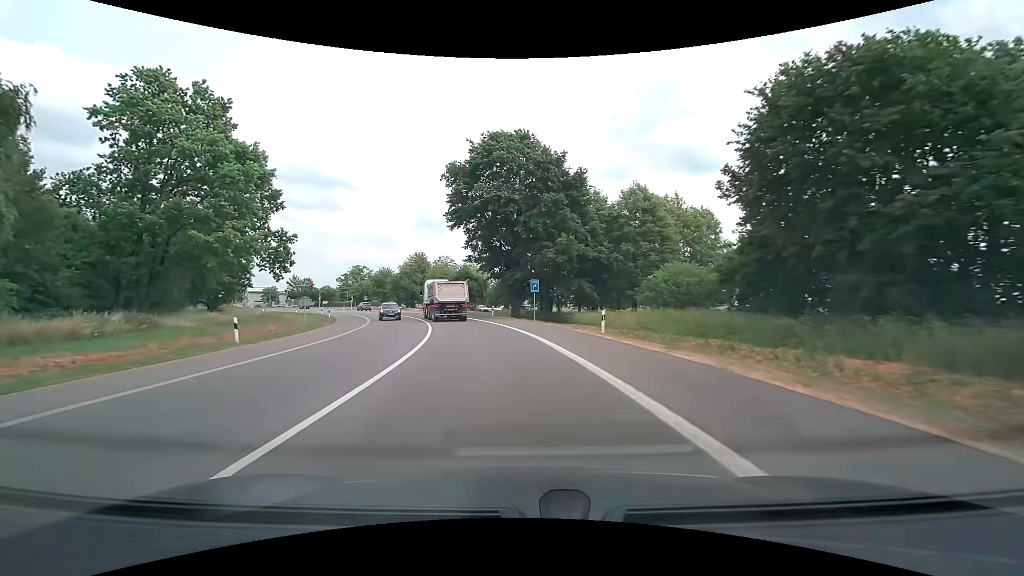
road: motorway_link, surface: asphalt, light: Day
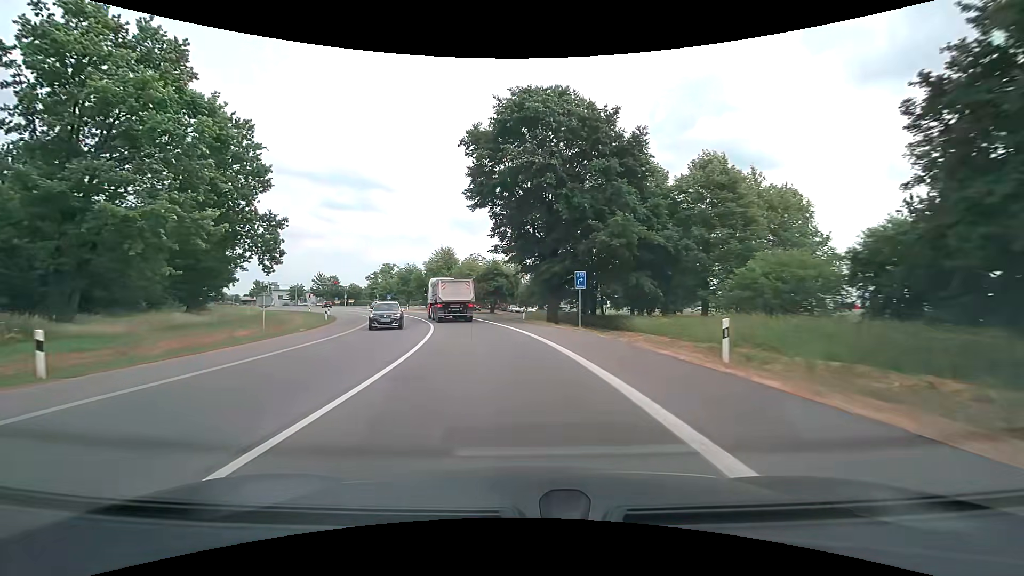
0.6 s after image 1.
(-0.4, +9.9) m; -4°
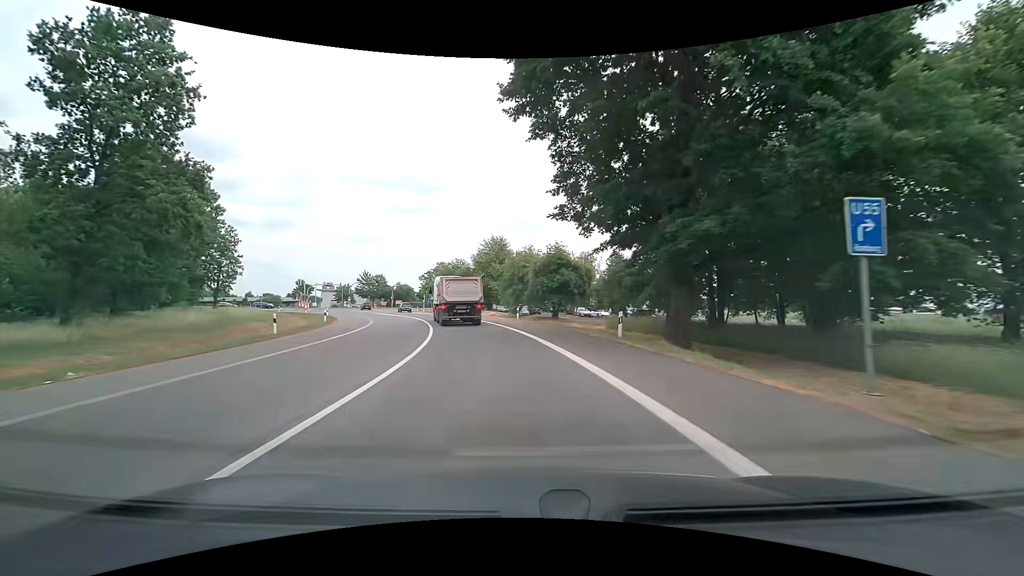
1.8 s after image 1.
(-1.1, +18.5) m; -7°
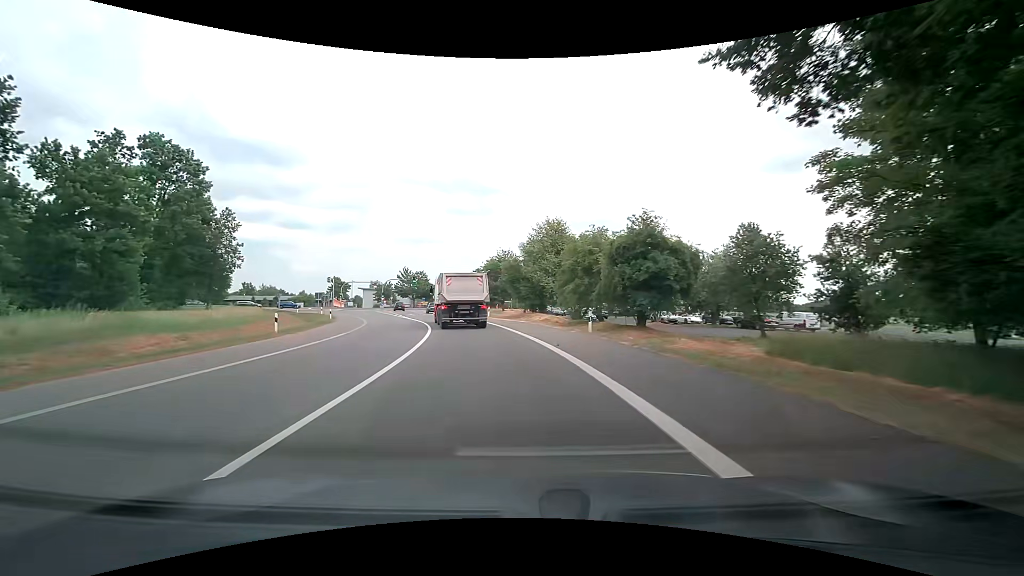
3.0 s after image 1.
(-0.9, +16.8) m; -6°
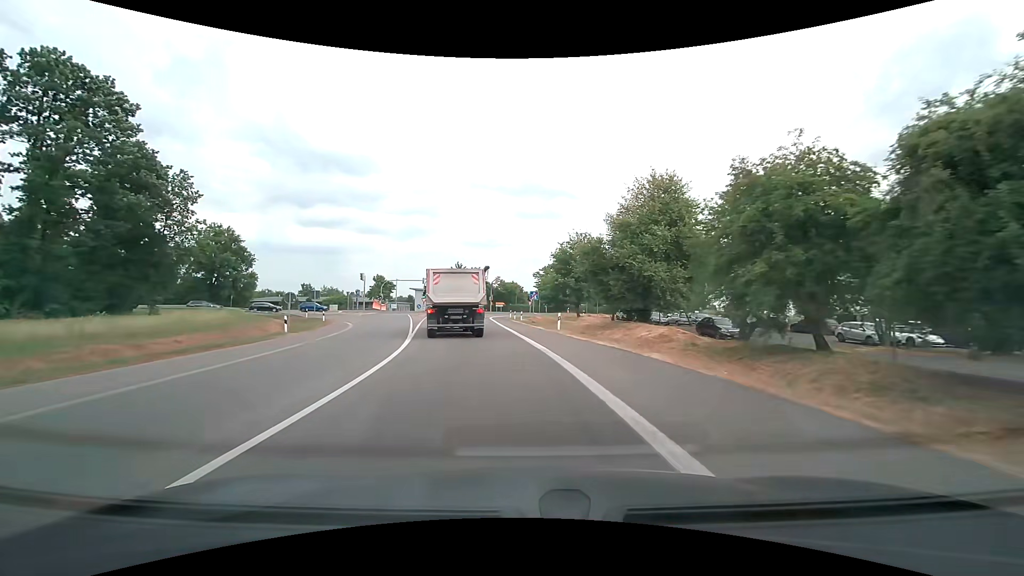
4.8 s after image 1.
(-1.4, +22.3) m; -8°
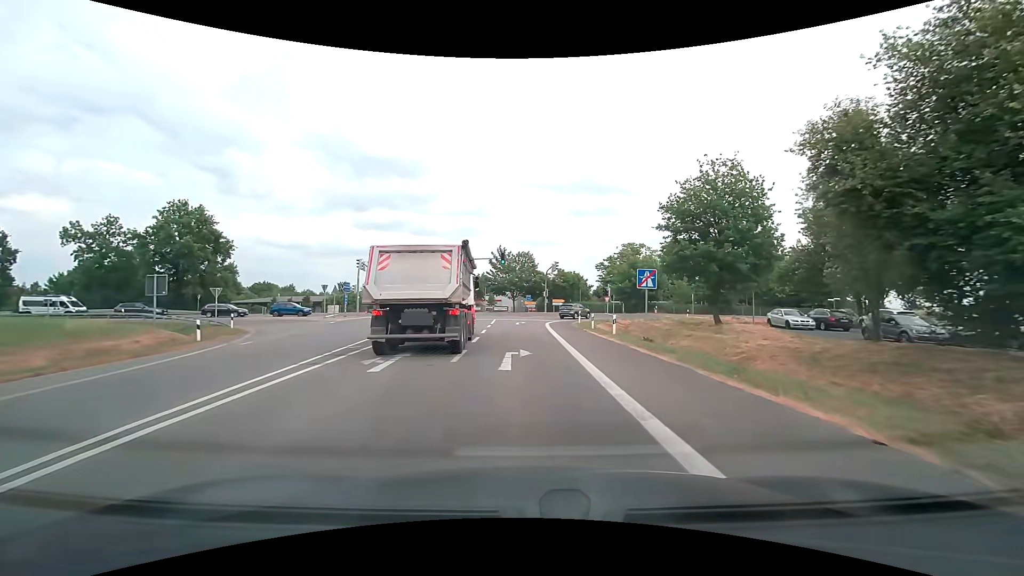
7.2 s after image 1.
(-1.9, +27.2) m; -6°
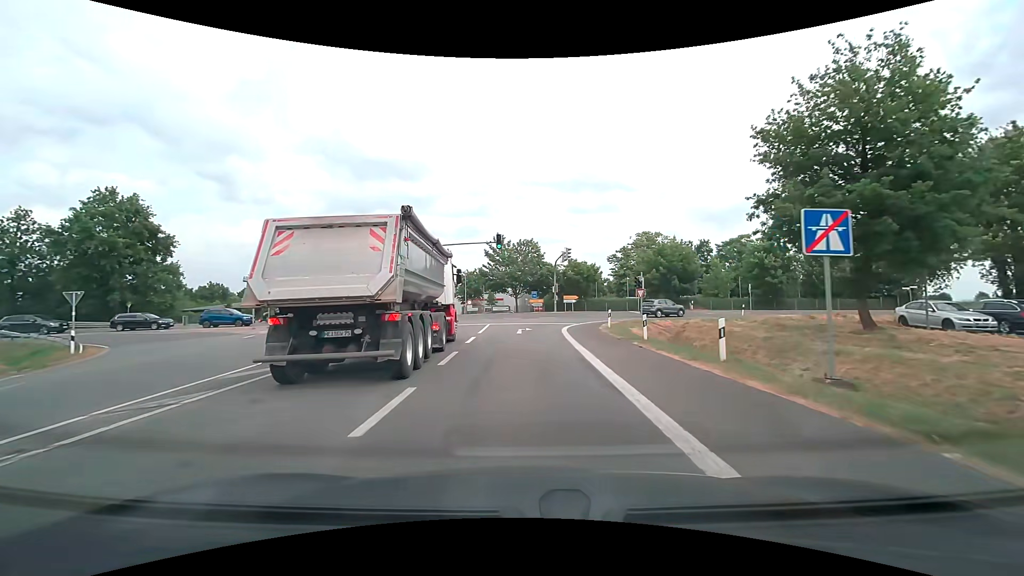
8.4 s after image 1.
(0.0, +12.9) m; -1°
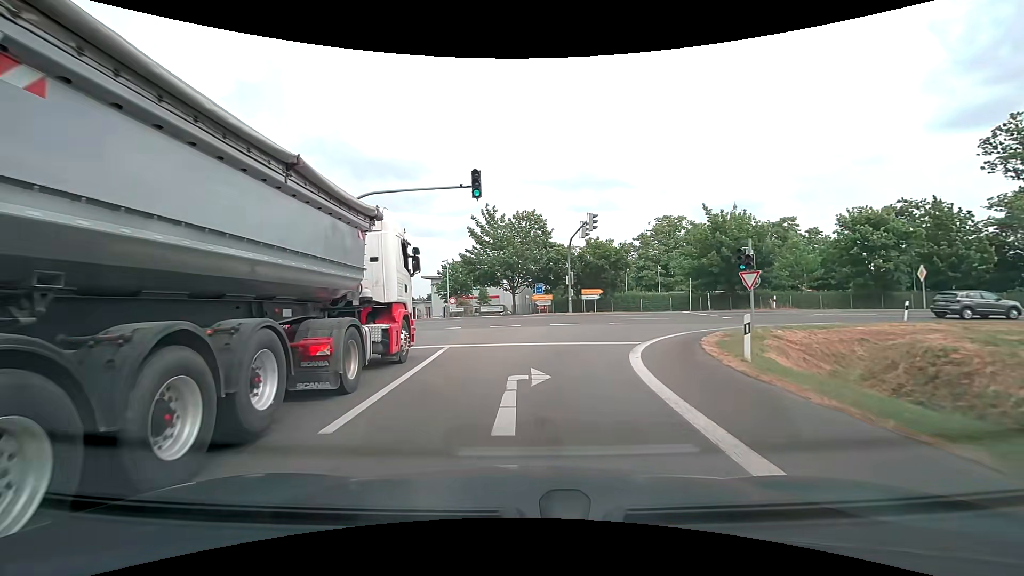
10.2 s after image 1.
(0.0, +18.0) m; 0°
(0, +10) (+3, +20) (+10, +27) (+19, +30) (+29, +31) (+39, +31) (+49, +31) (+59, +31) (+69, +30) (+79, +30) m
